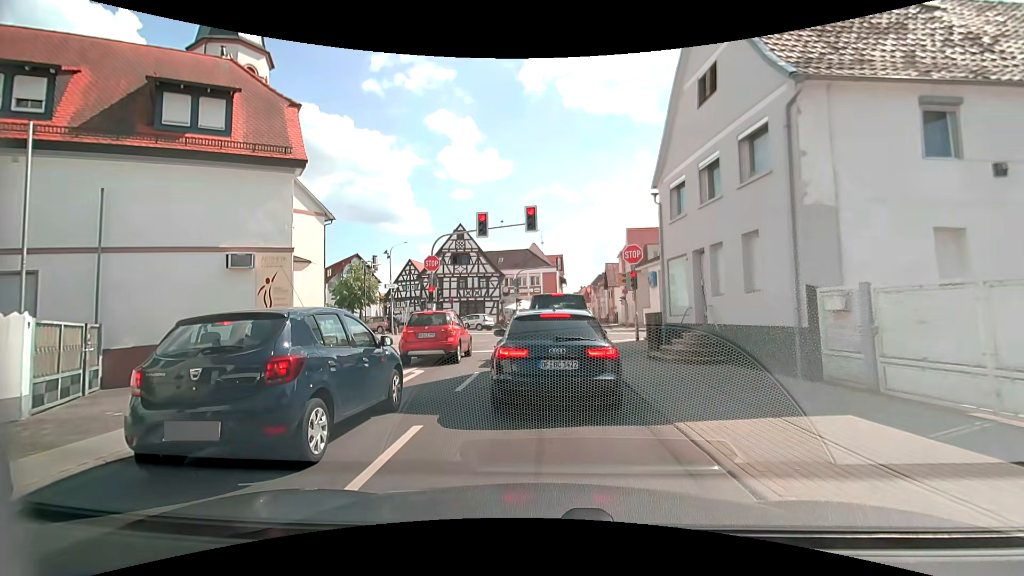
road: secondary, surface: asphalt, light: Day
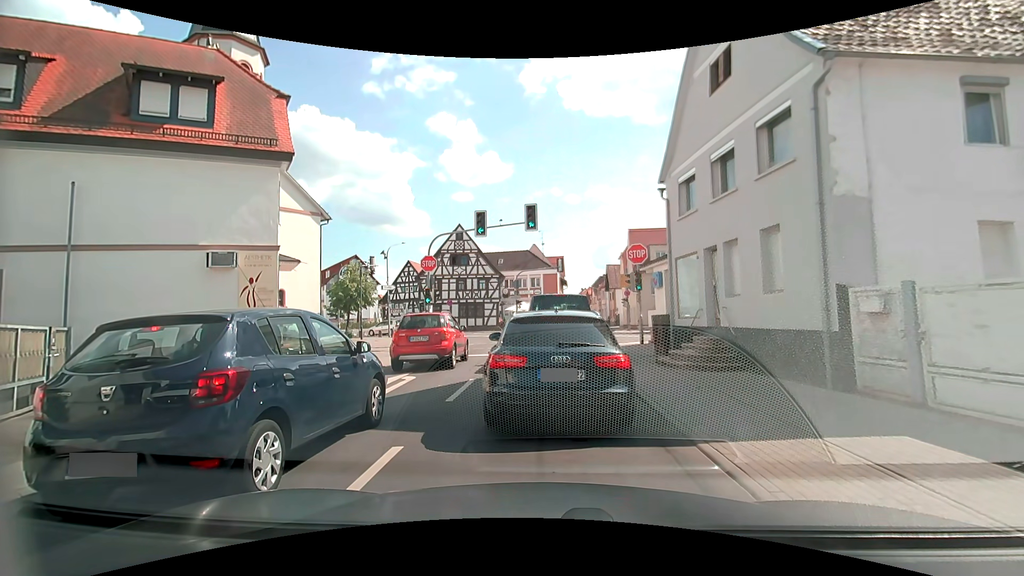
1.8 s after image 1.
(0.0, +0.9) m; 0°
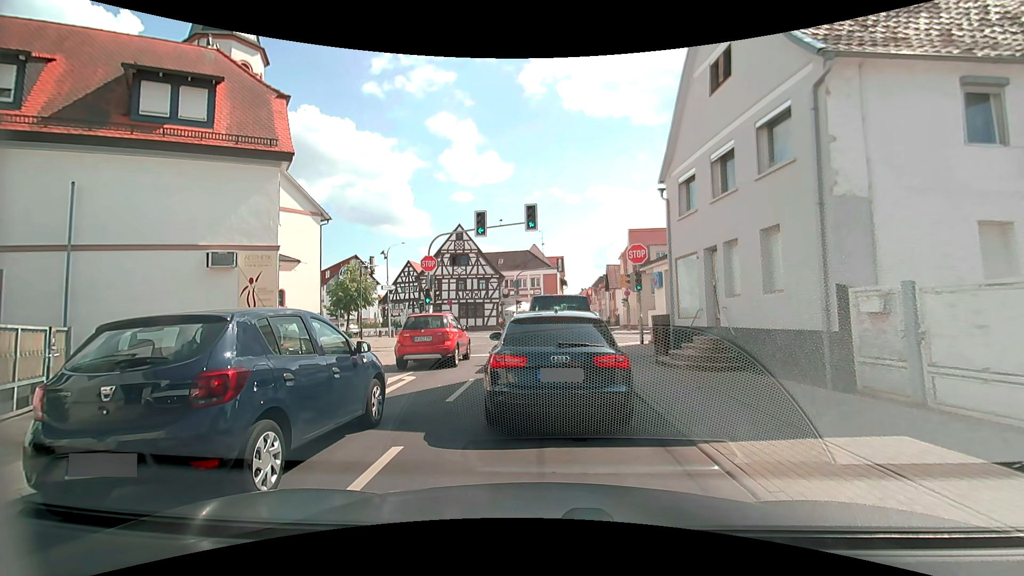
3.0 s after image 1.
(0.0, 0.0) m; 0°
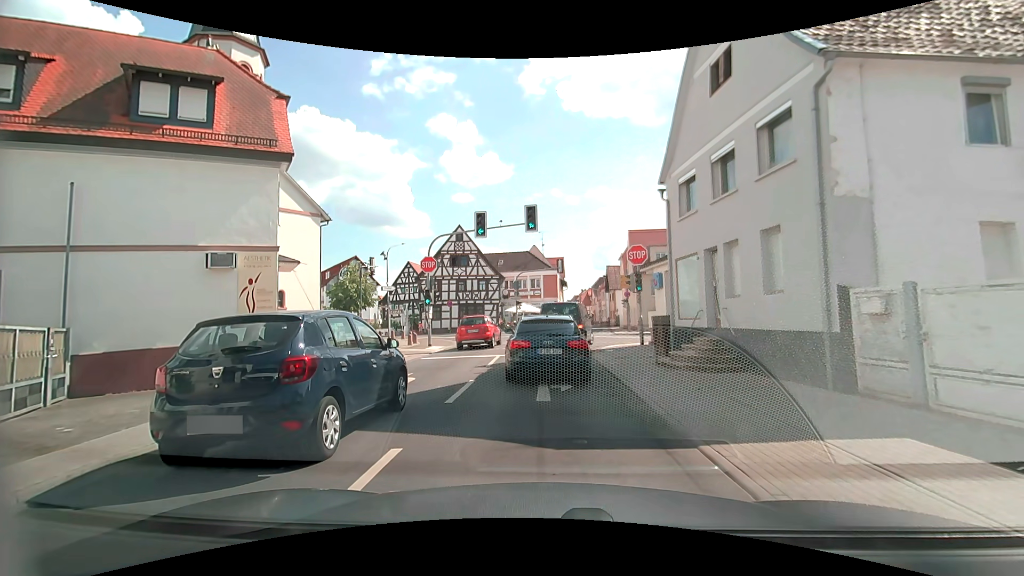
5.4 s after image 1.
(0.0, 0.0) m; 0°
